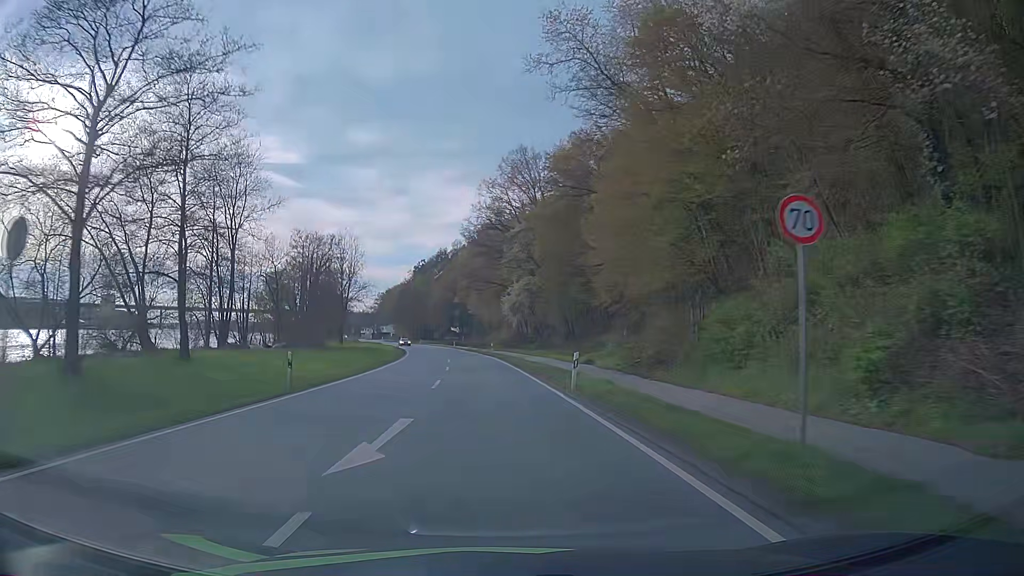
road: primary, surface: asphalt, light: Day
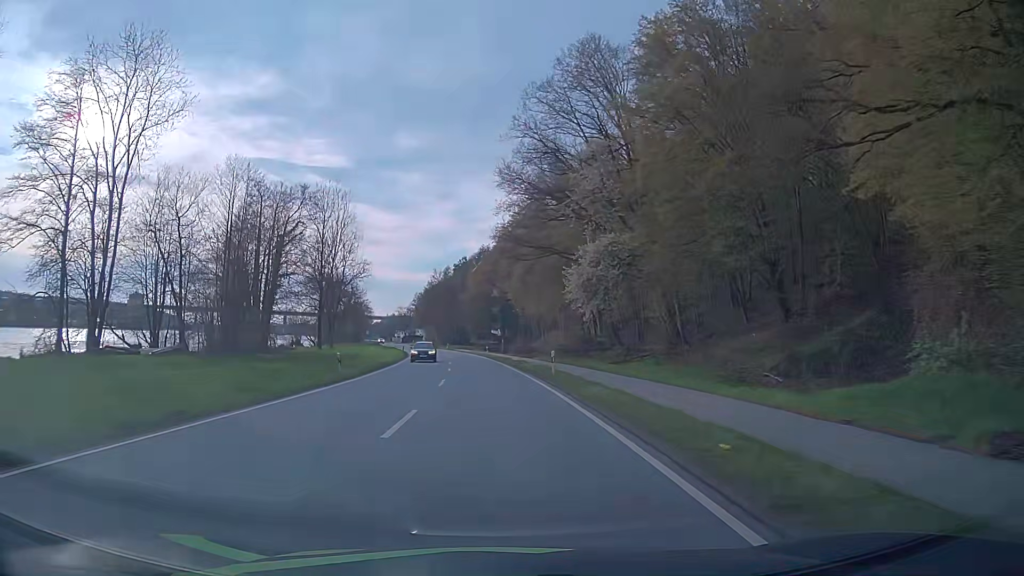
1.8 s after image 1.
(-1.4, +34.1) m; -4°
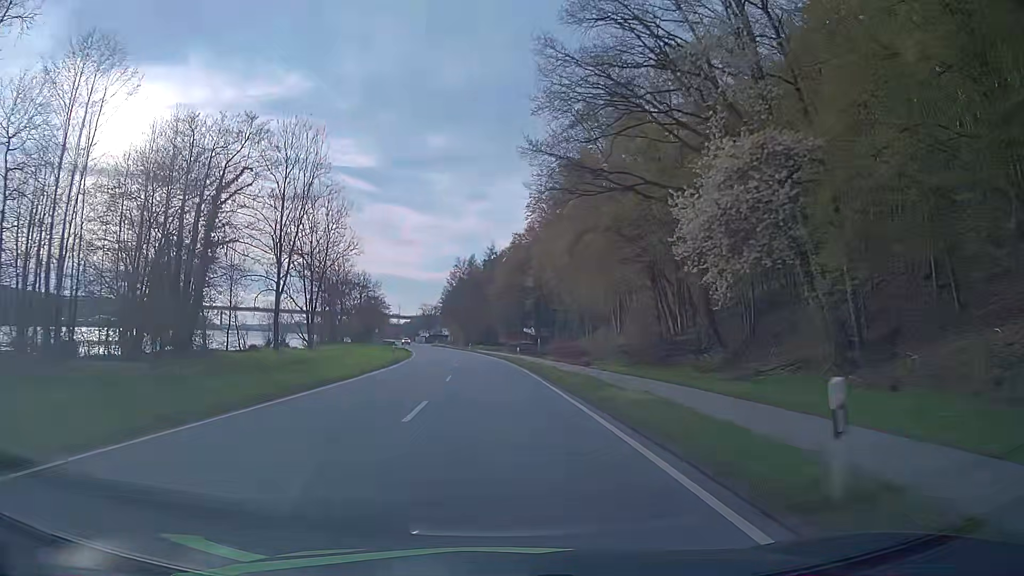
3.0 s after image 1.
(-0.5, +22.1) m; -3°
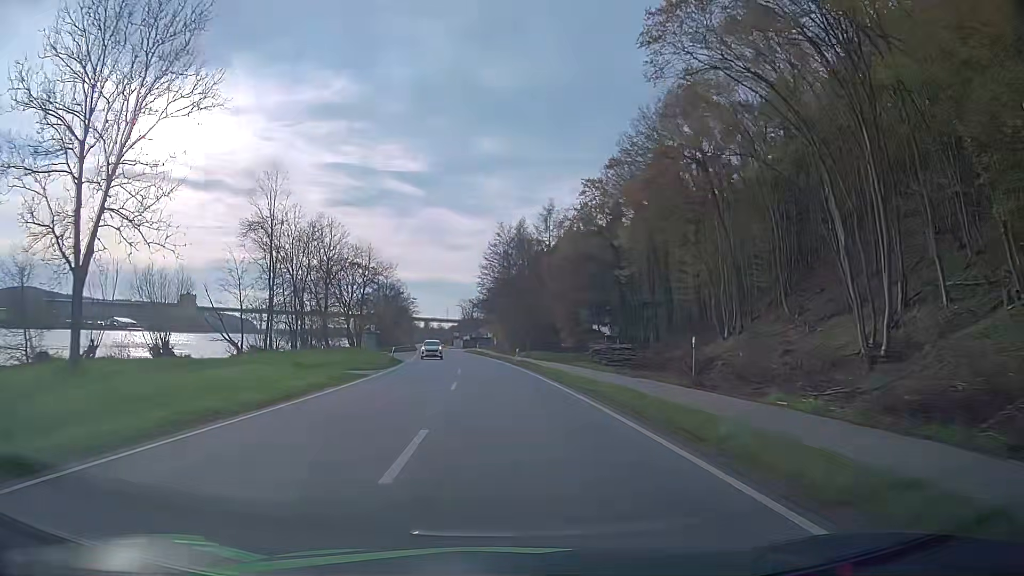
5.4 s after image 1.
(-2.0, +43.4) m; -5°
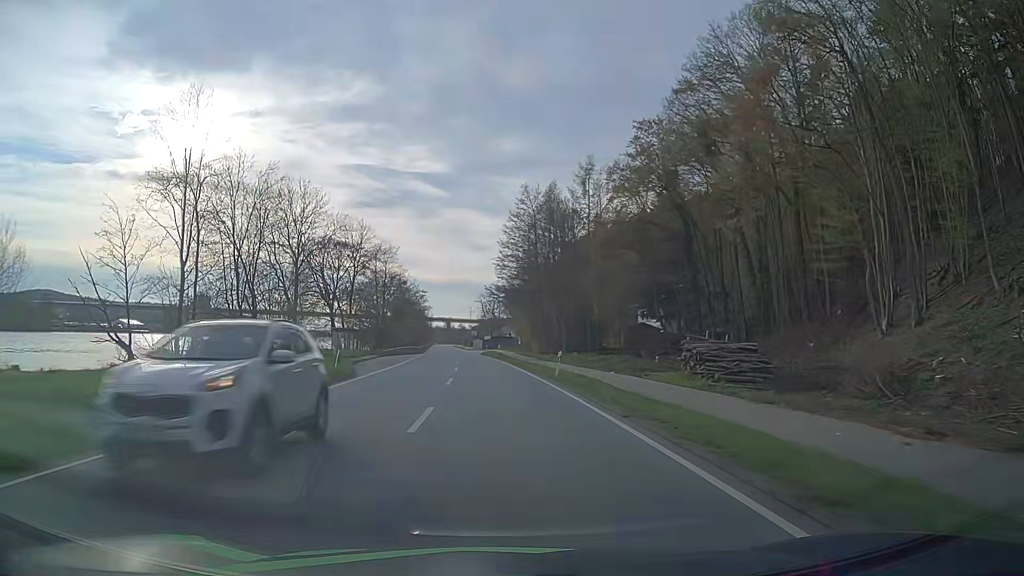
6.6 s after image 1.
(-0.3, +21.6) m; -2°
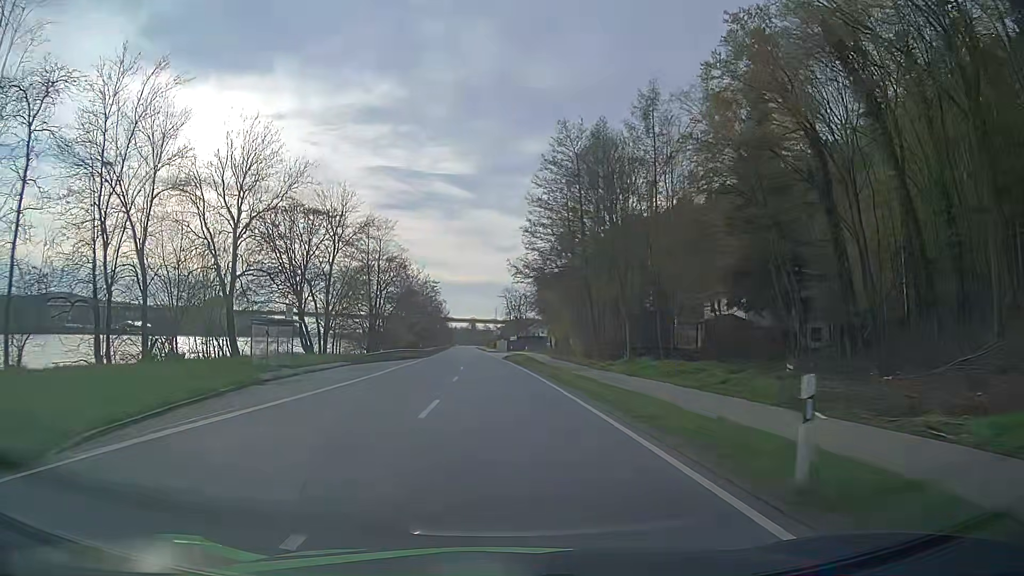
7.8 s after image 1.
(-0.3, +21.6) m; -2°
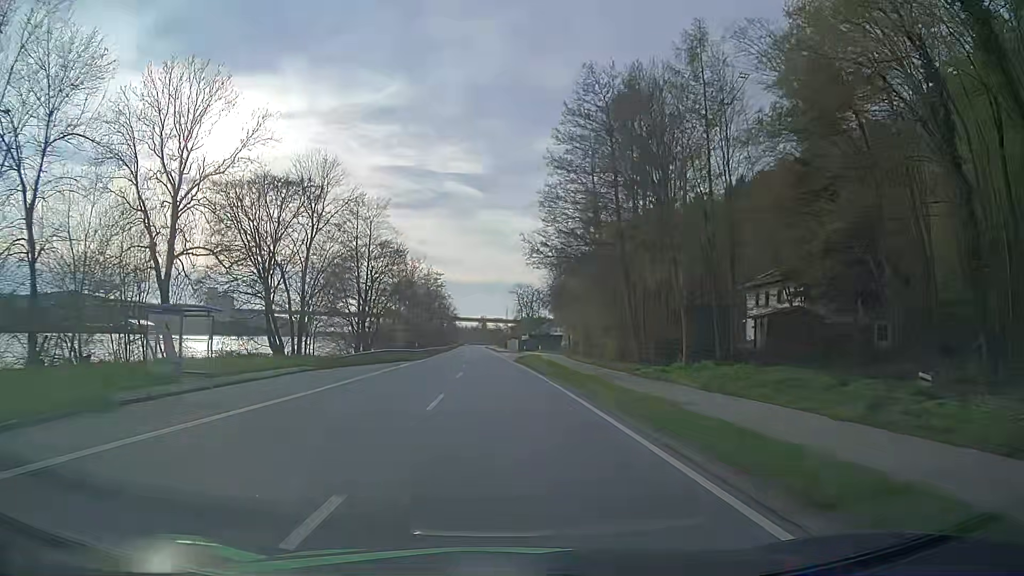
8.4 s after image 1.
(-0.1, +10.8) m; 0°
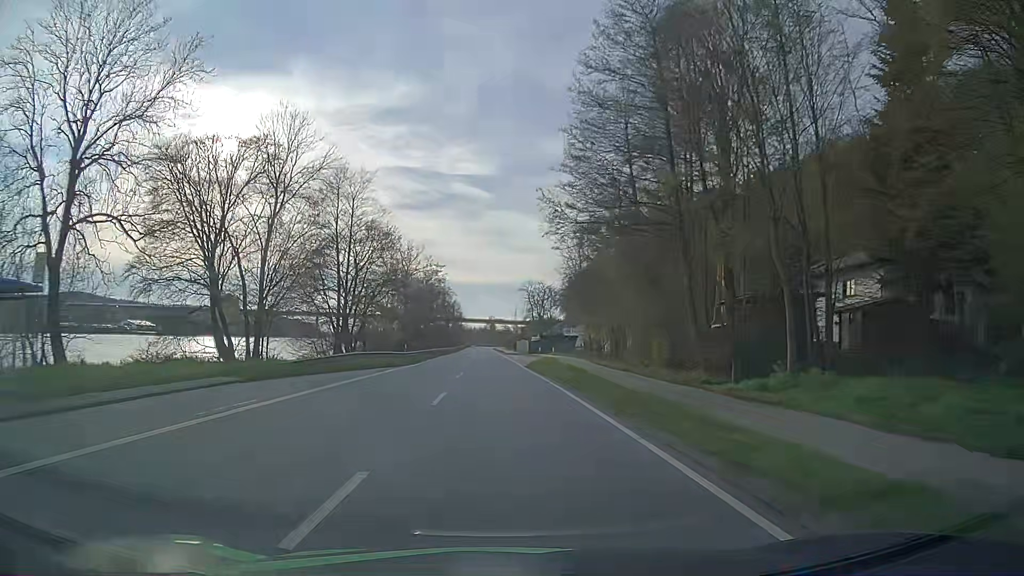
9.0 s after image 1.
(-0.2, +10.9) m; -1°
